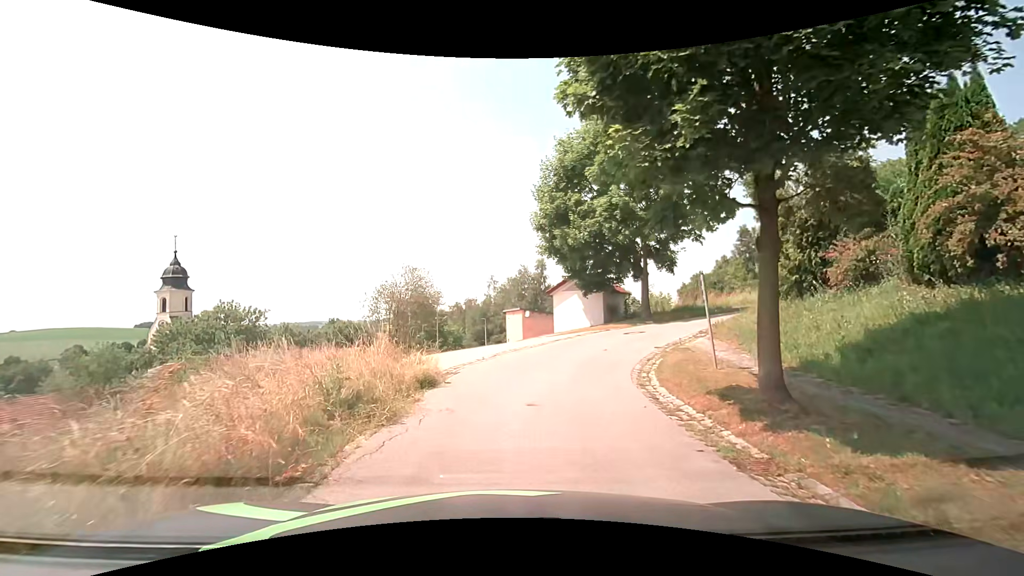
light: Day
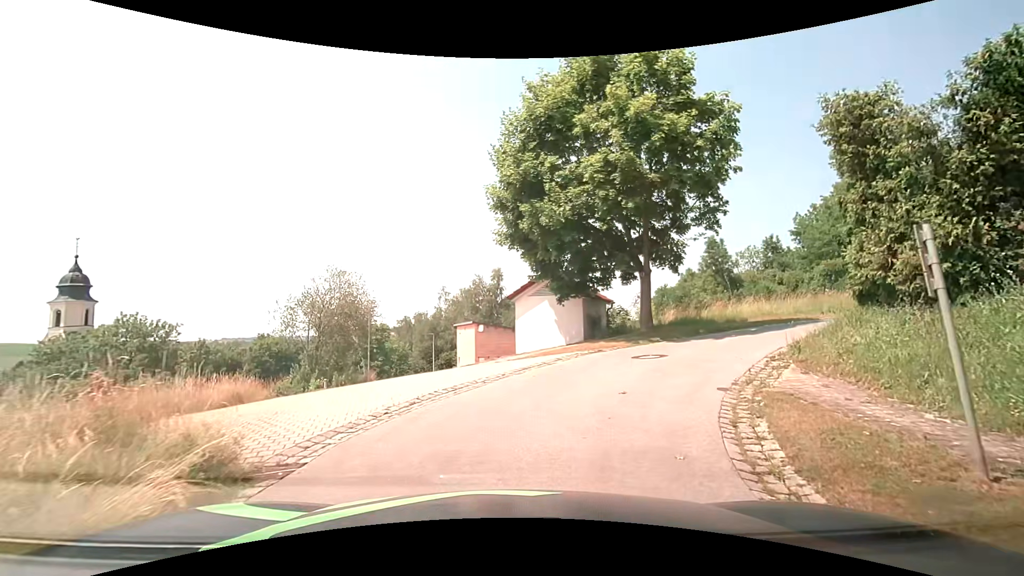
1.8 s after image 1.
(+0.2, +6.9) m; +4°
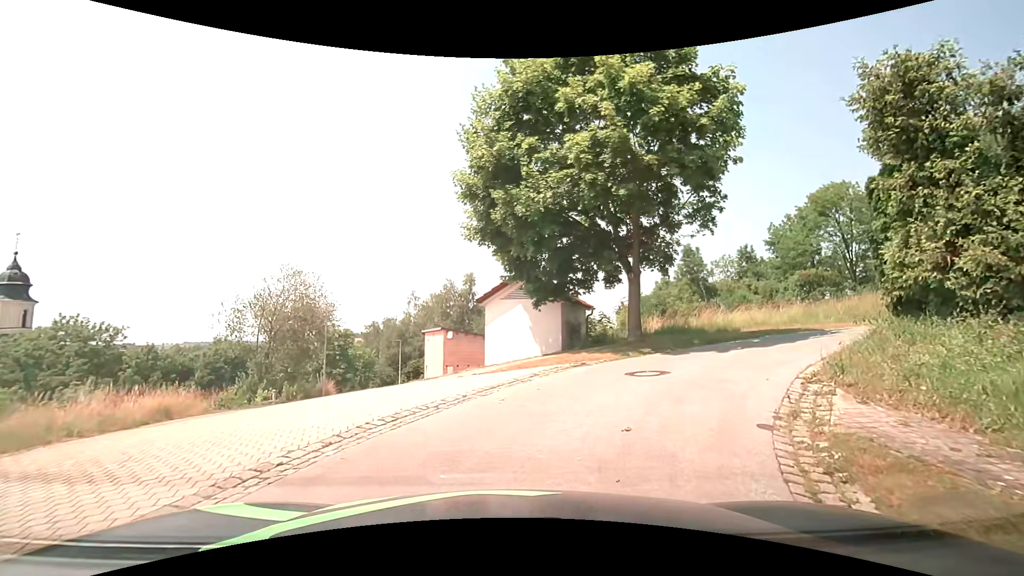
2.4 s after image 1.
(+0.1, +2.2) m; +1°
